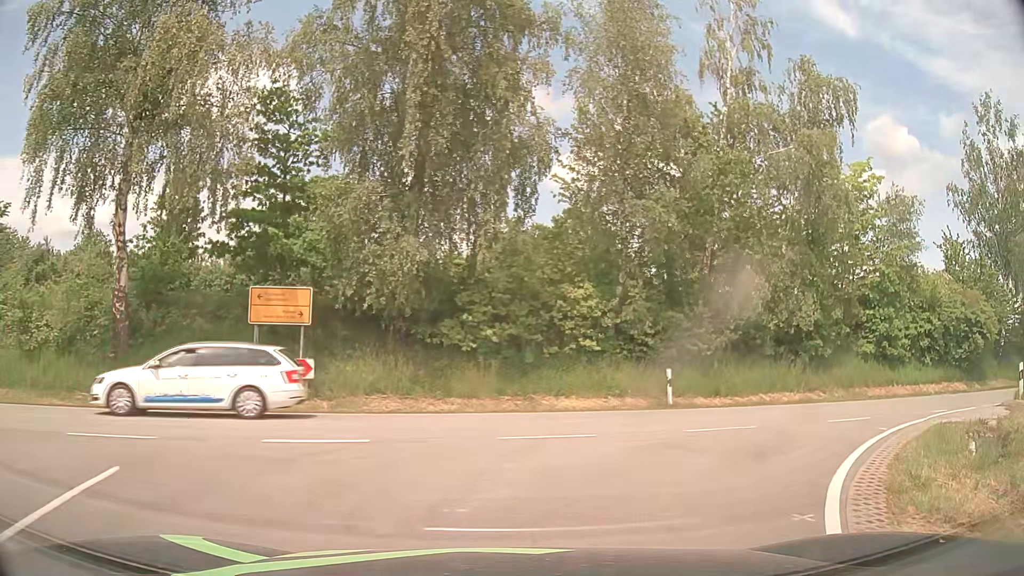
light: Day
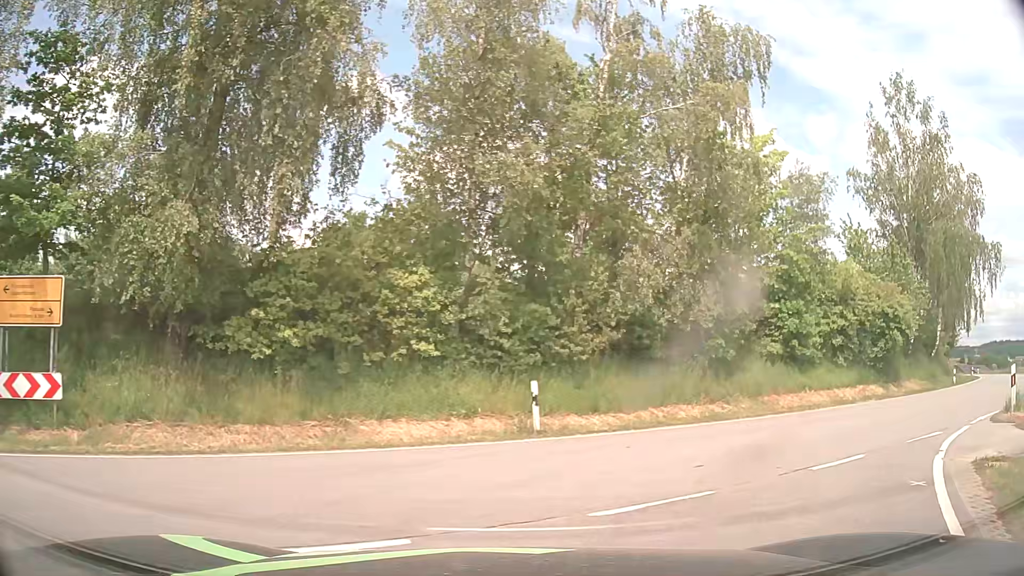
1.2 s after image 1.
(+0.5, +5.1) m; +12°
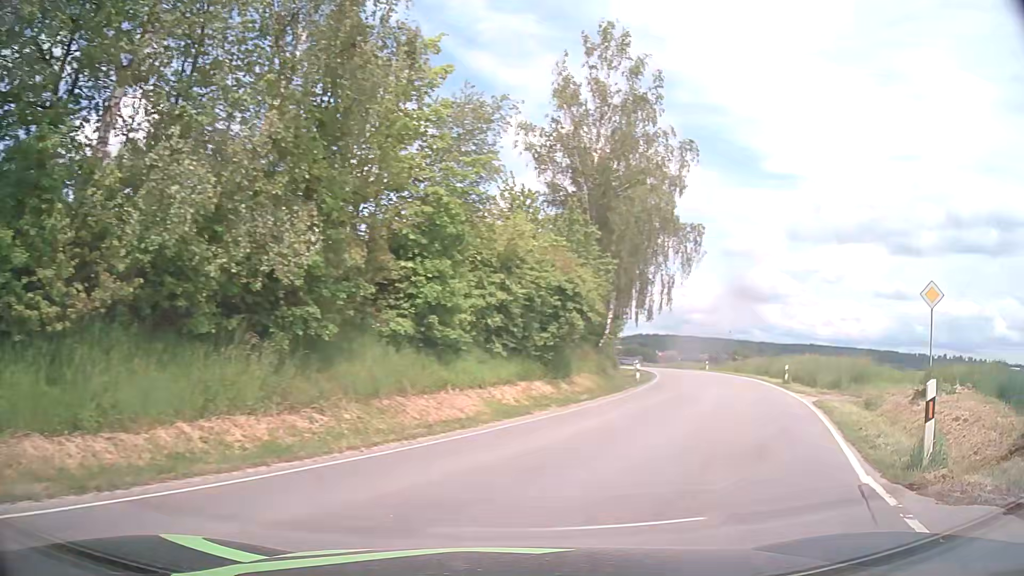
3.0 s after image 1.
(+2.2, +8.1) m; +31°
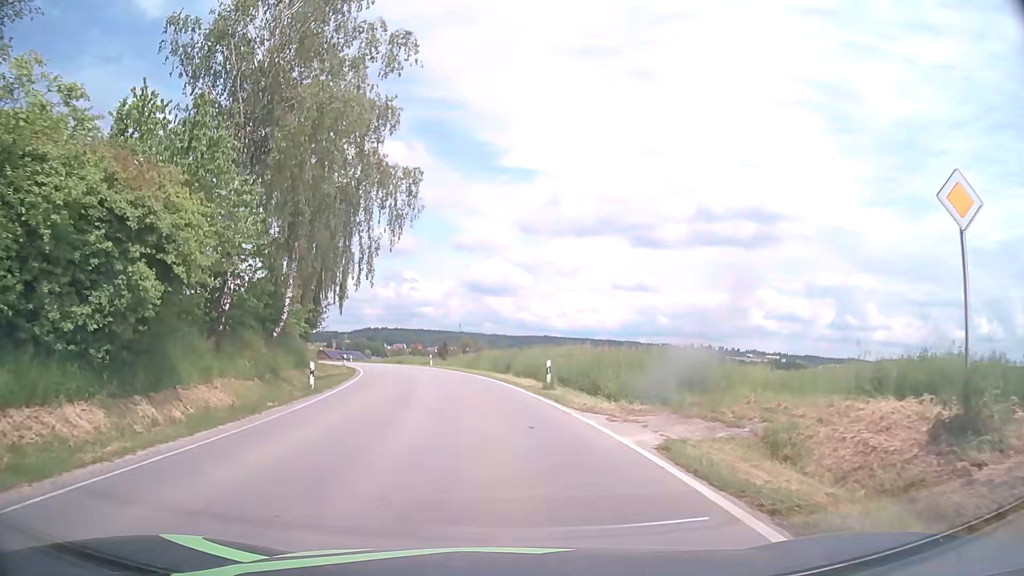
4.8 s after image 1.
(+3.9, +12.3) m; +25°
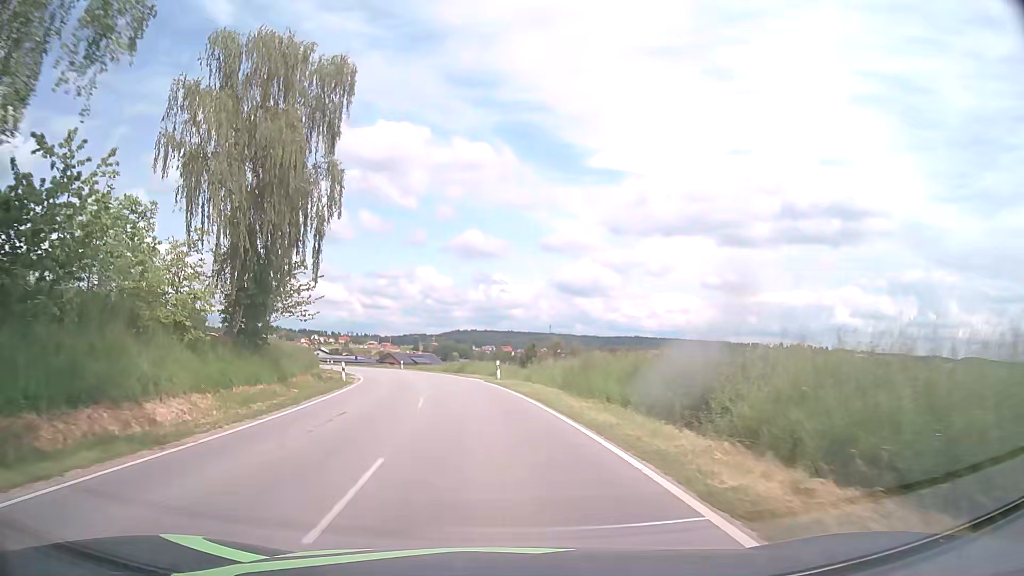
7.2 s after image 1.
(-1.3, +27.3) m; -7°
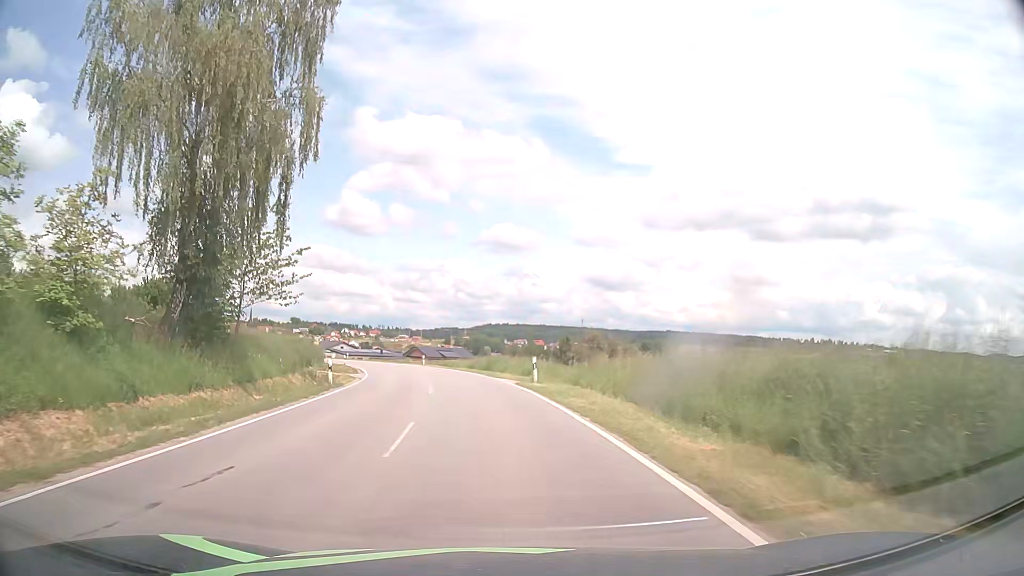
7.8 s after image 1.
(-0.2, +8.3) m; -2°
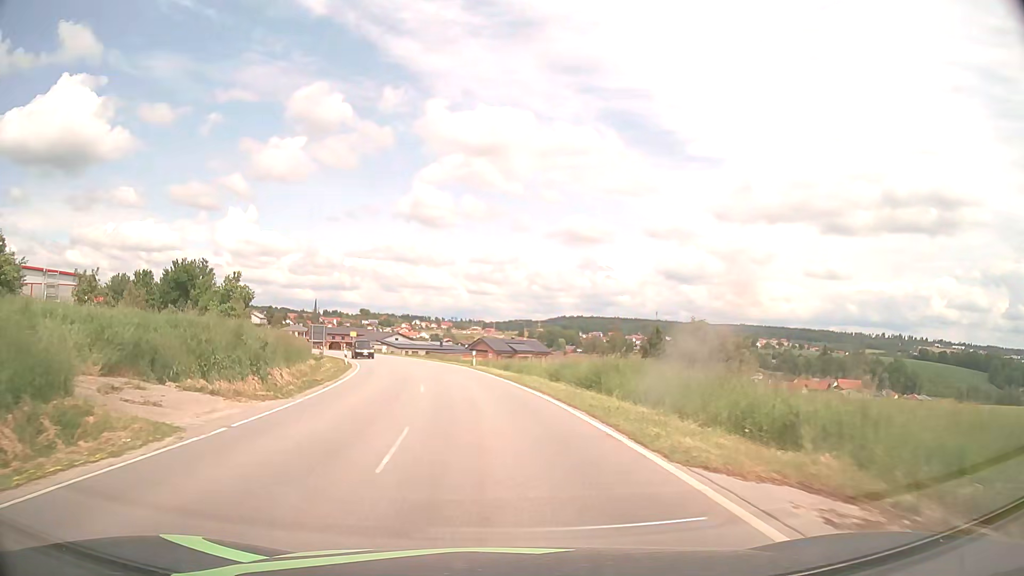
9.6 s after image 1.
(-1.6, +25.1) m; -6°
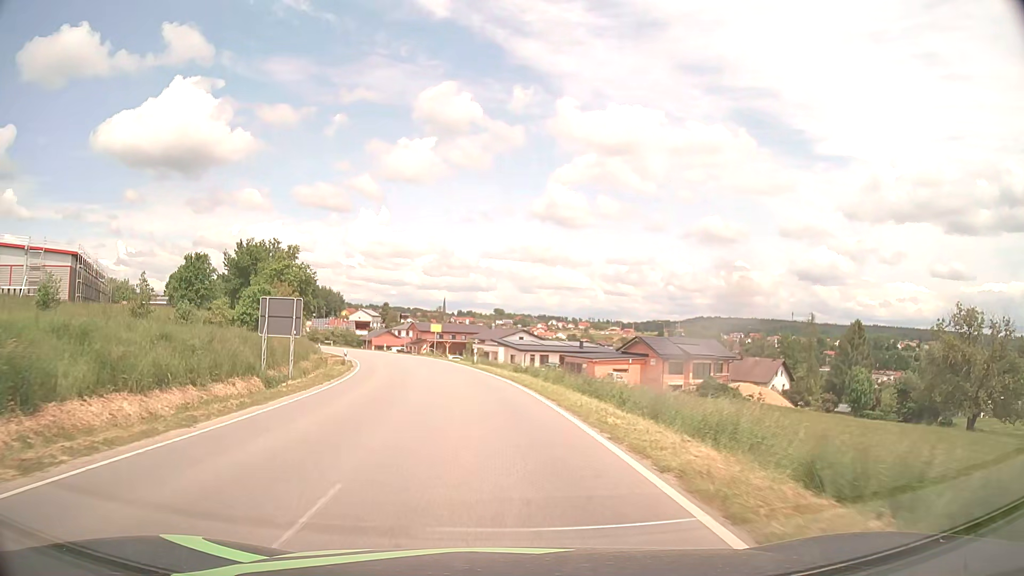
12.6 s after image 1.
(-3.9, +40.2) m; -12°
(0, +10) (-1, +20) (-2, +30) (-4, +40) (-6, +49) (-9, +59) (-12, +69) (-16, +78) (-20, +87) (-24, +96) m
